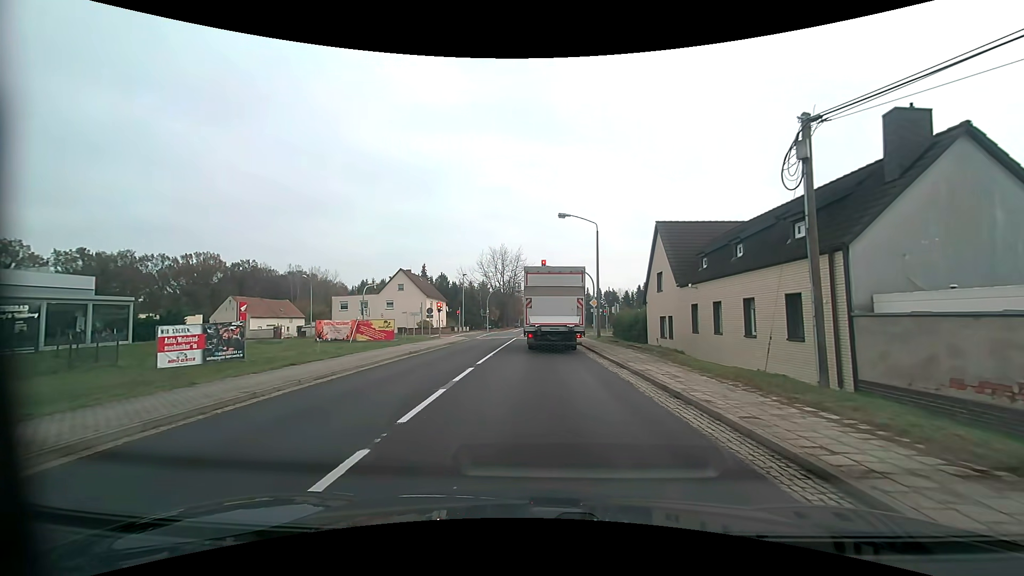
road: primary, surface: asphalt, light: Day
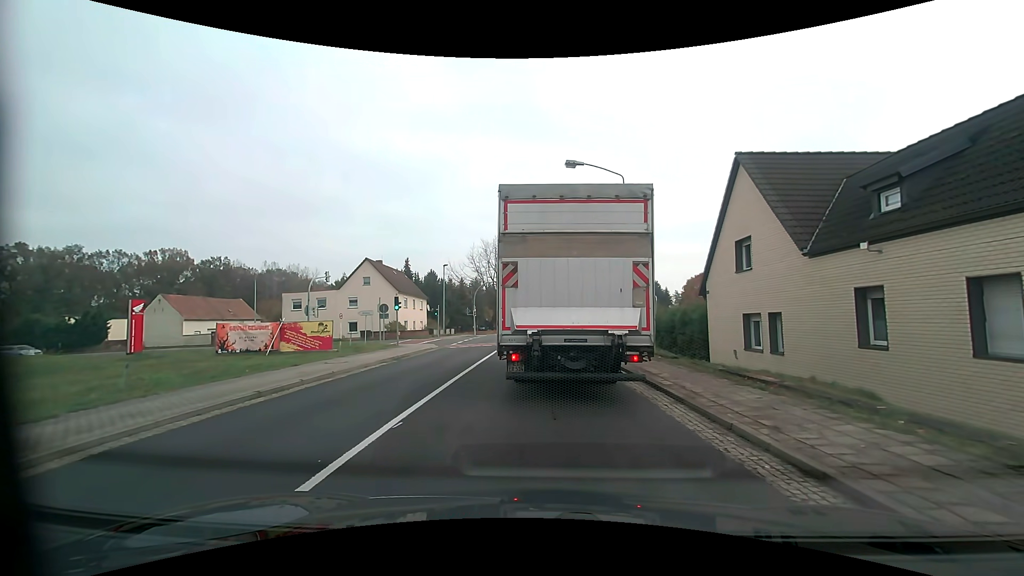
(0.0, +12.3) m; +1°
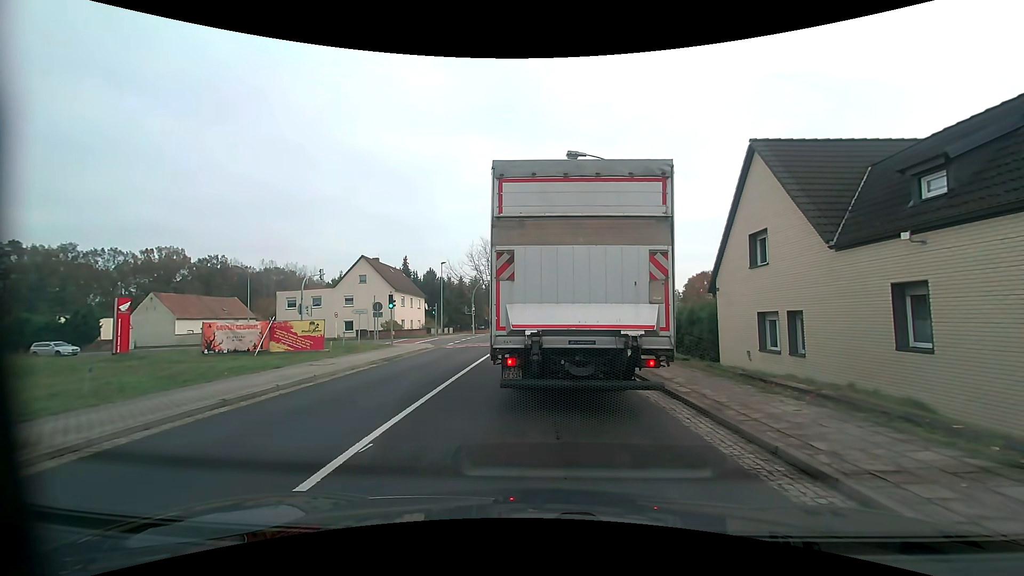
(0.0, +1.1) m; -1°
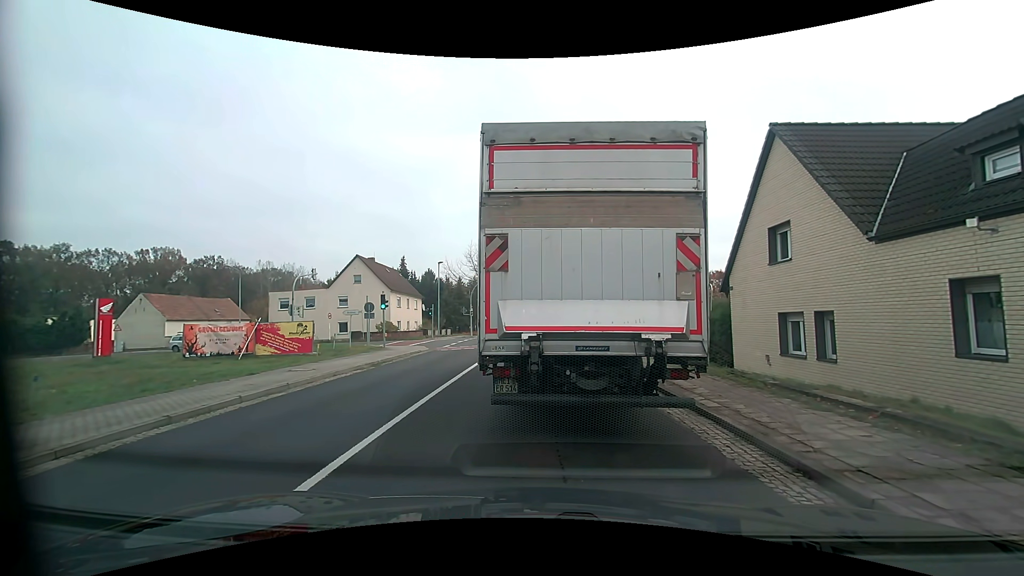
(0.0, +1.3) m; 0°
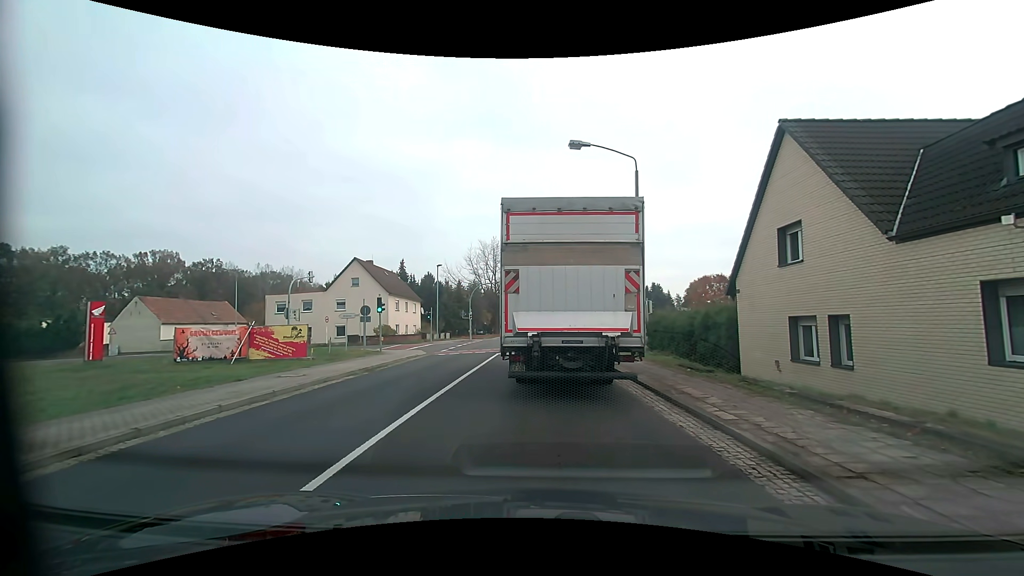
(0.0, +0.8) m; +1°
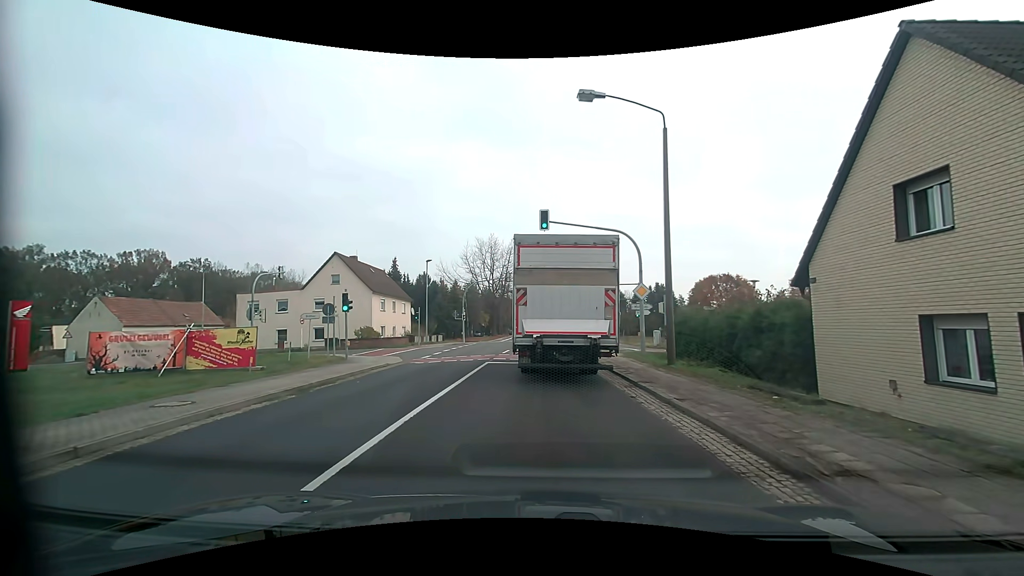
(-0.1, +5.5) m; -1°
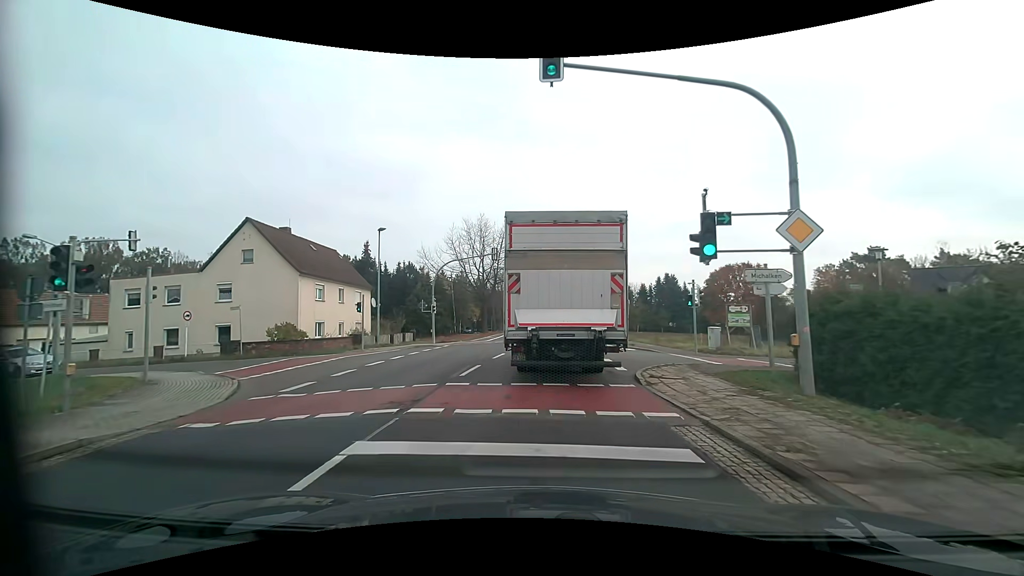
(+0.1, +14.2) m; 0°
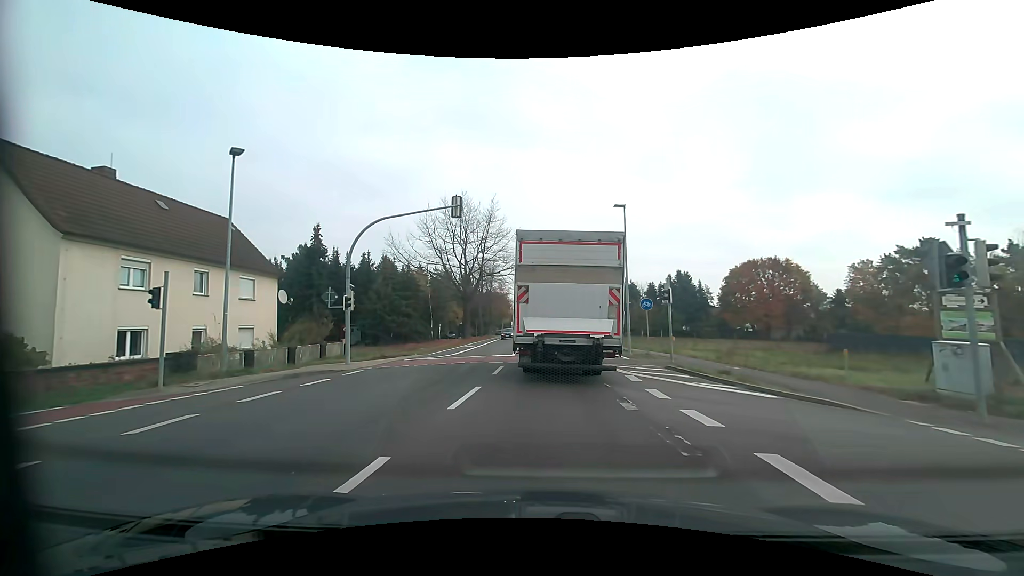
(+0.1, +16.4) m; +1°
(0, +10) (0, +20) (0, +30) (0, +40) (0, +50) (0, +60) (0, +70) (0, +80) (-1, +90) (-1, +100) m
